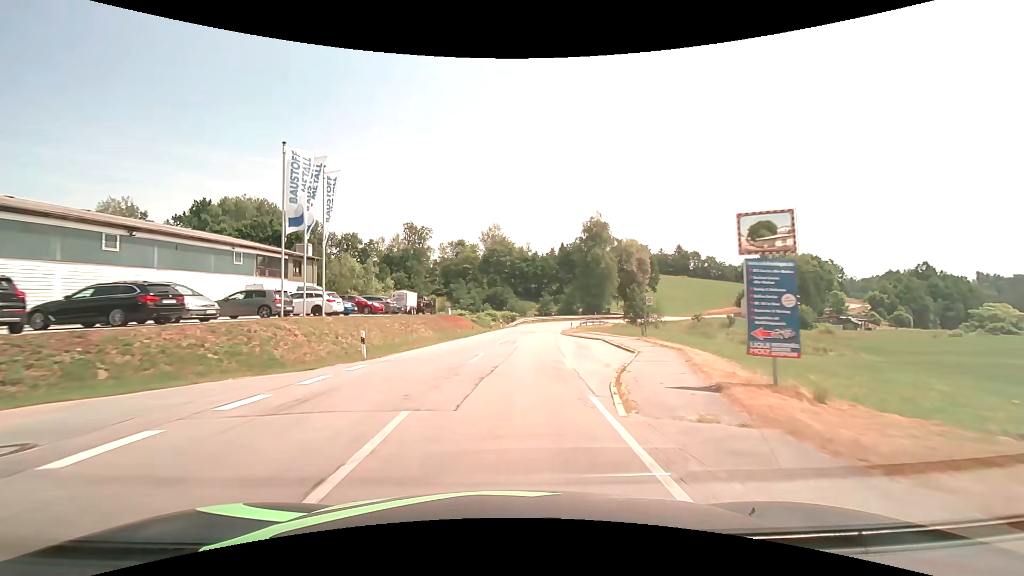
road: tertiary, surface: asphalt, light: Day
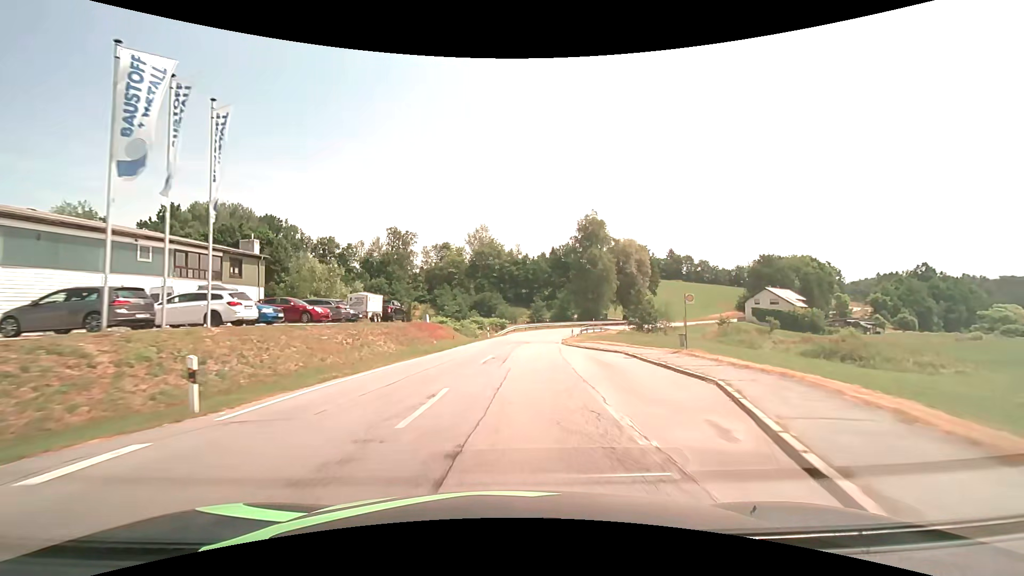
(+0.1, +9.0) m; +1°
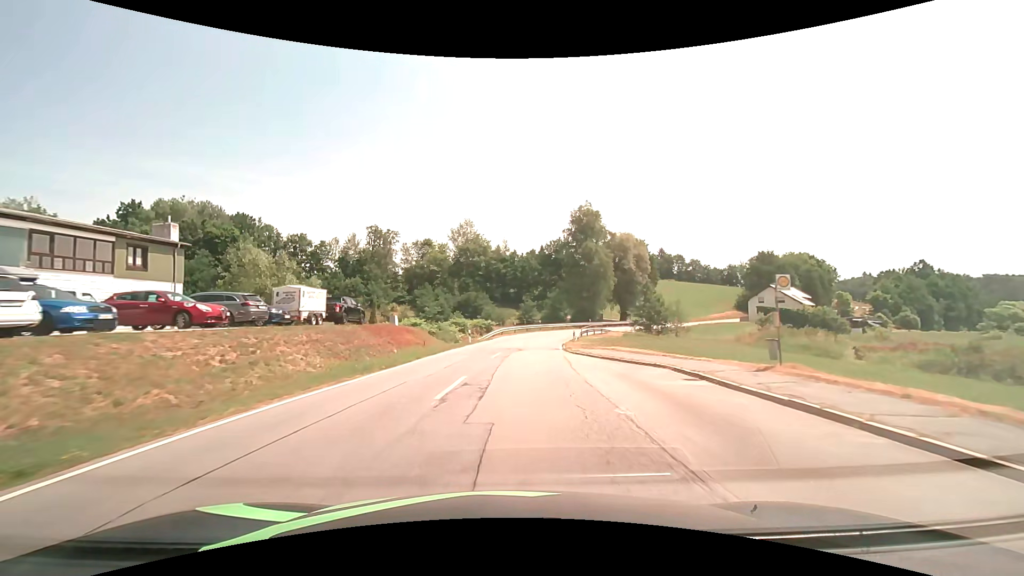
(+0.1, +9.1) m; +2°
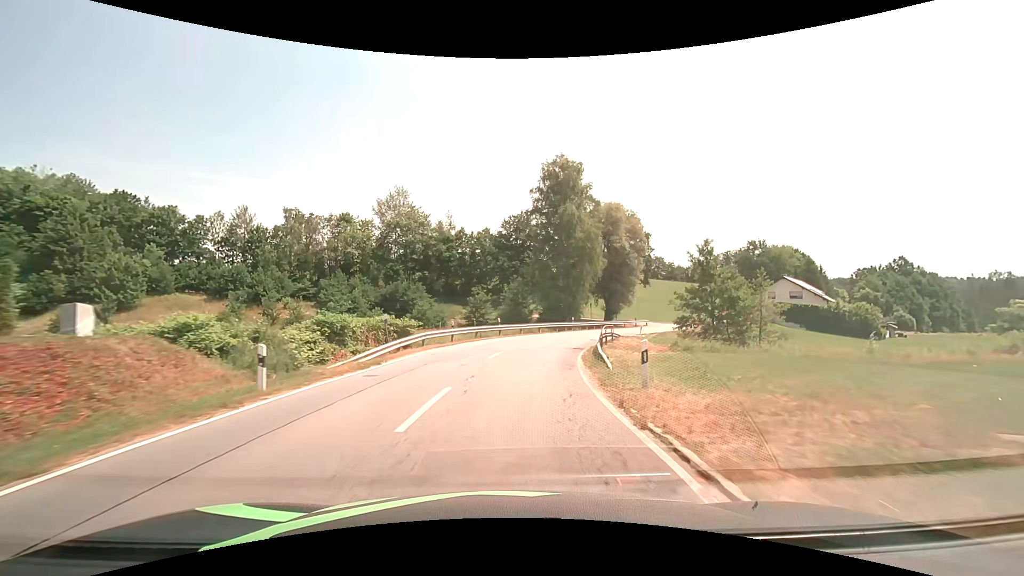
(+1.1, +27.2) m; +5°
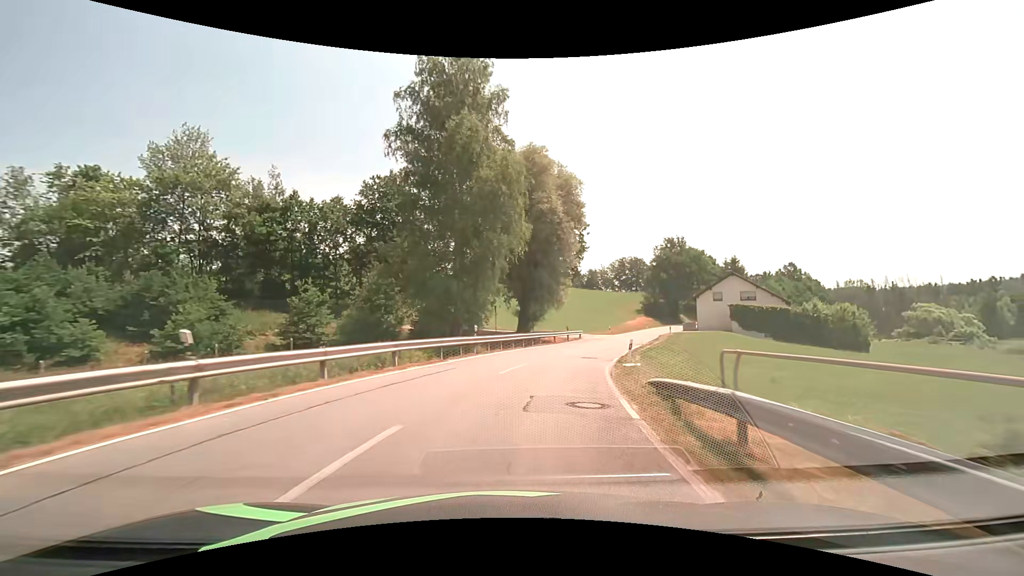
(+2.5, +27.1) m; +12°
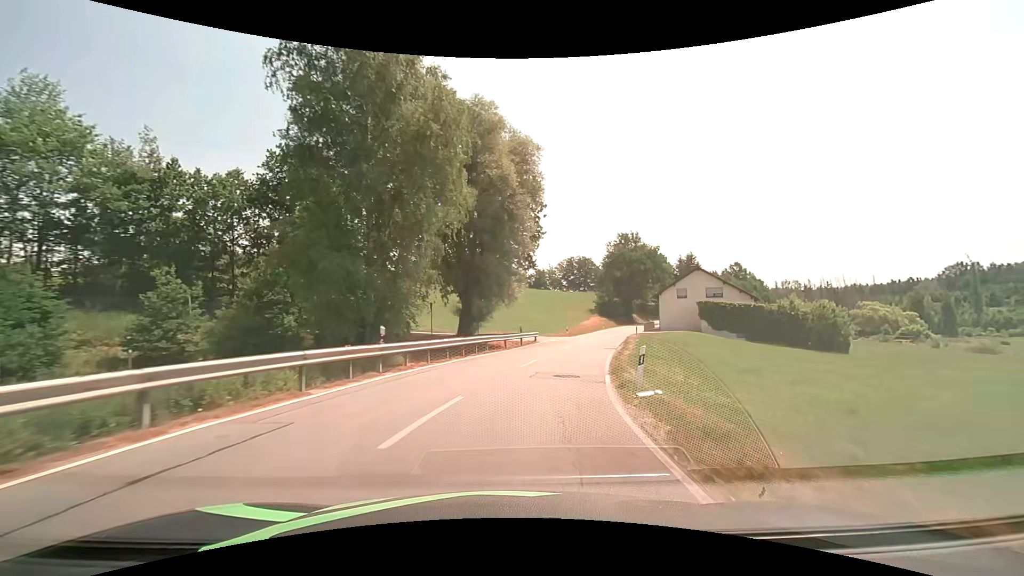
(+0.5, +9.0) m; +7°
